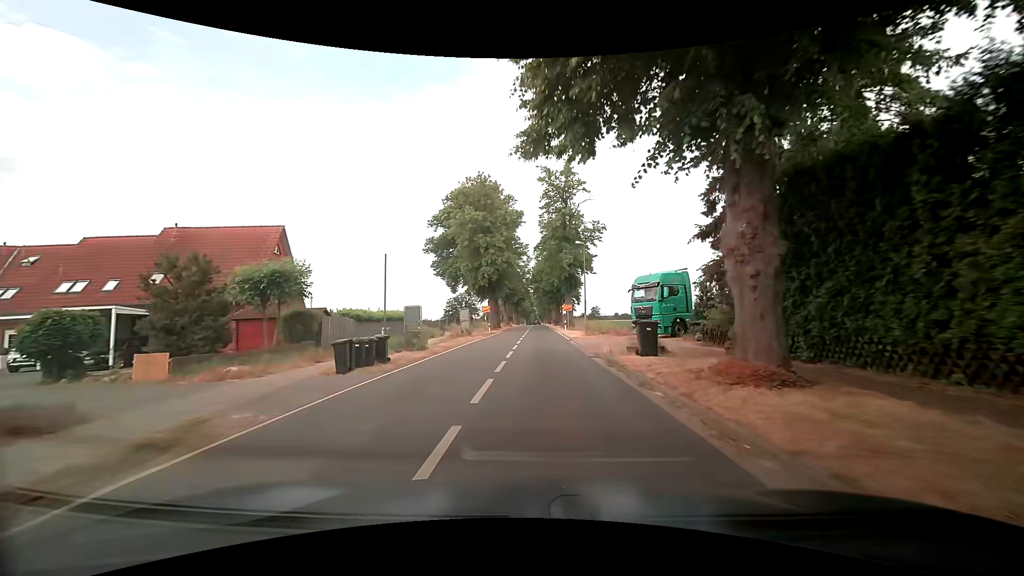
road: tertiary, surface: asphalt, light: Day
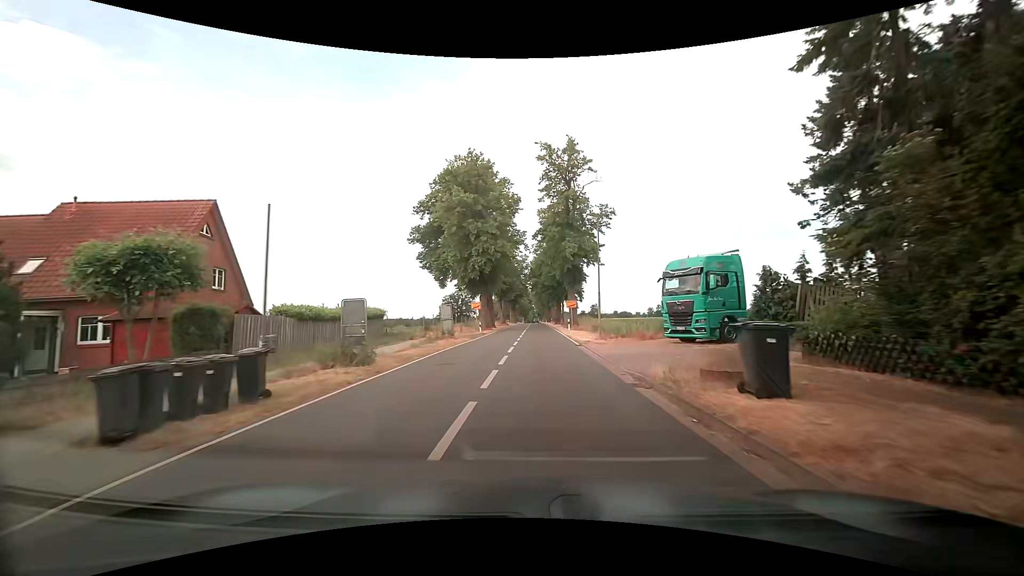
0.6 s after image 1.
(0.0, +7.5) m; 0°
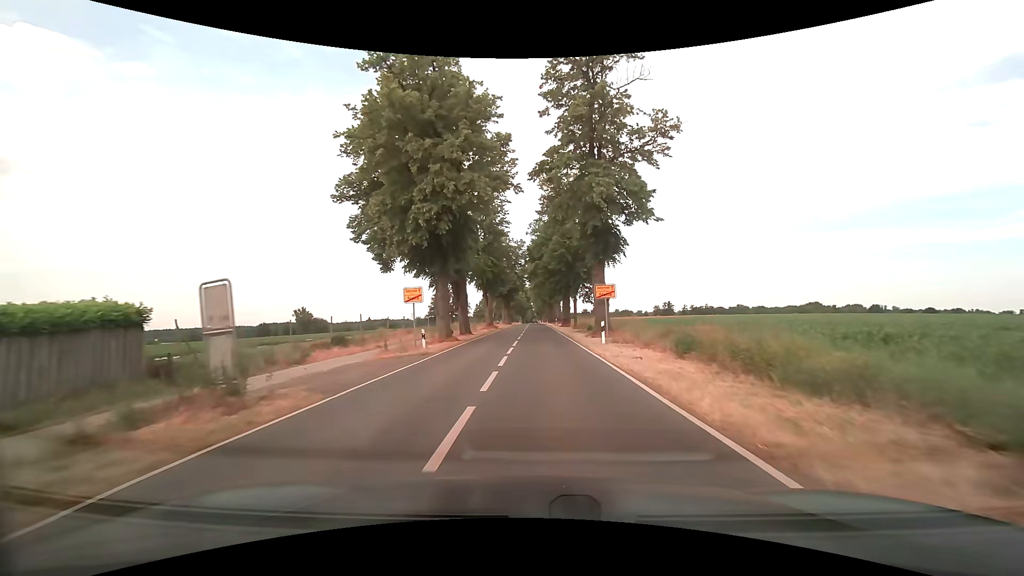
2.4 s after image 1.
(+0.2, +22.8) m; 0°
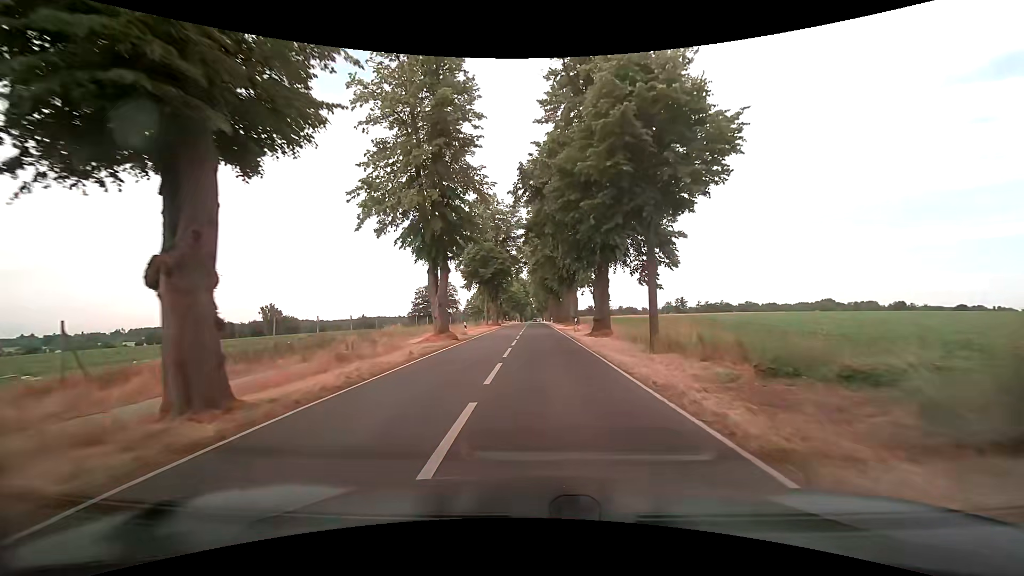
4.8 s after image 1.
(+0.4, +30.9) m; +1°
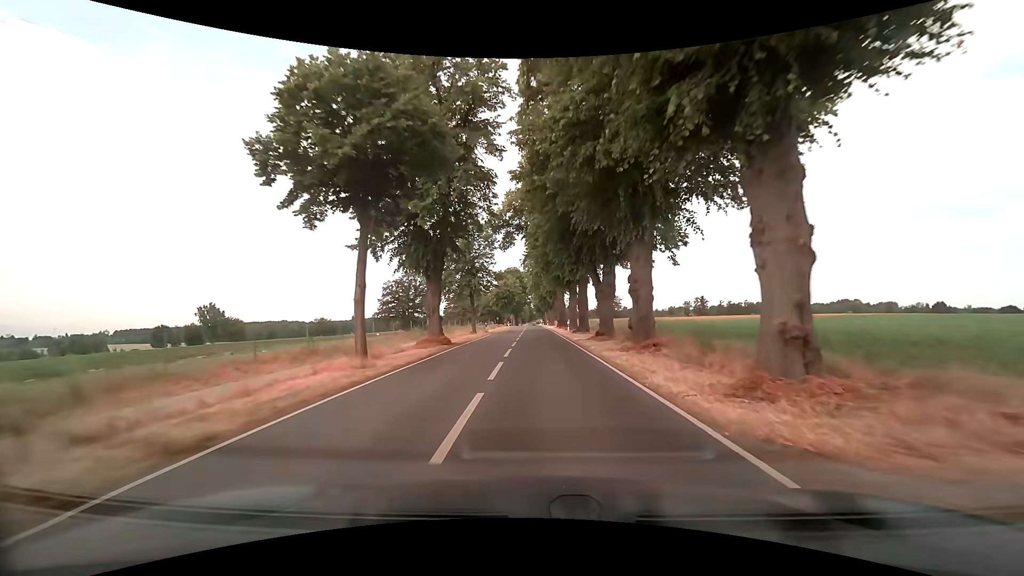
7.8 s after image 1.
(-0.4, +41.0) m; 0°
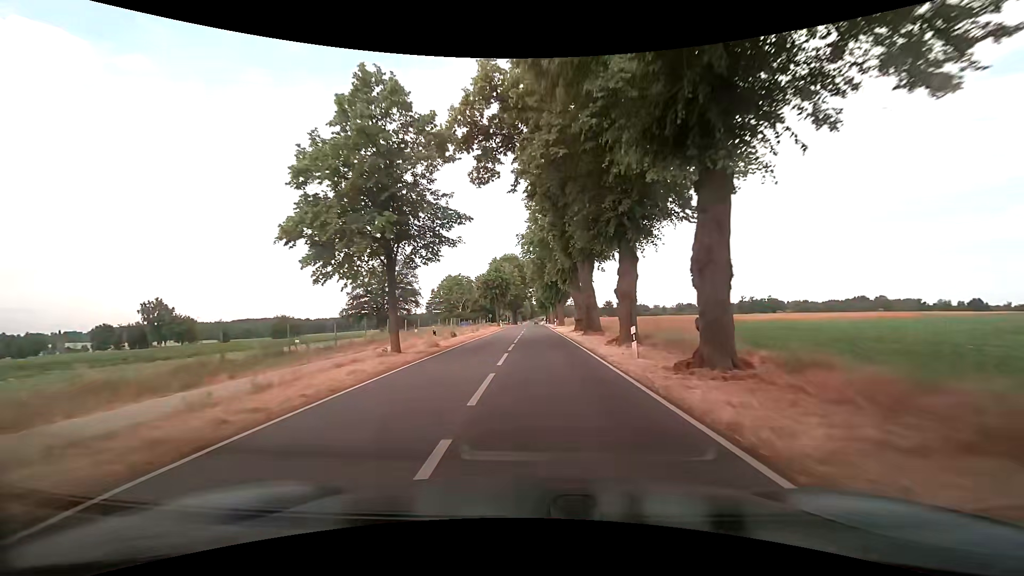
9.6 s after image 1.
(-0.1, +27.5) m; 0°
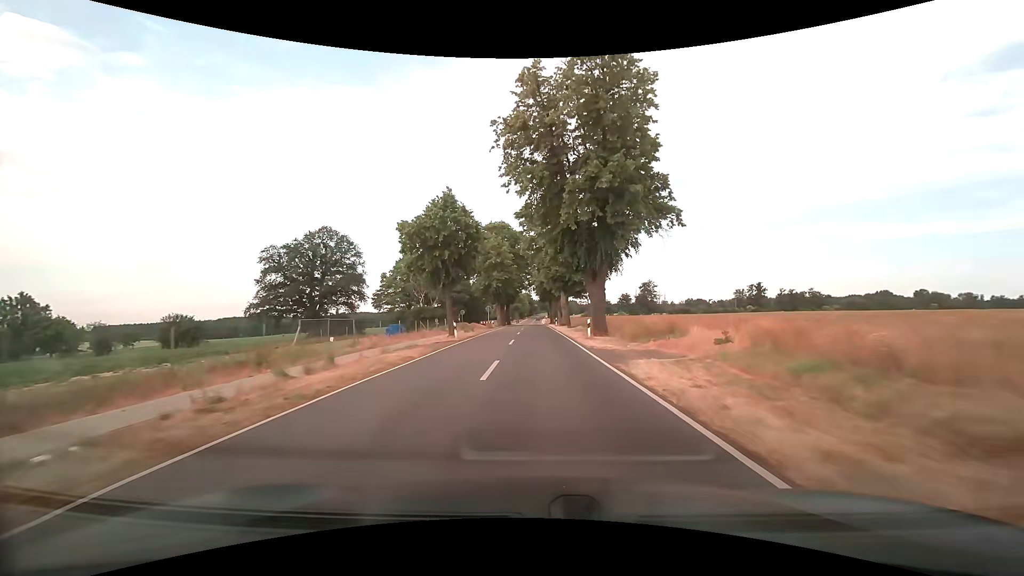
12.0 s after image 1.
(+0.1, +41.8) m; 0°
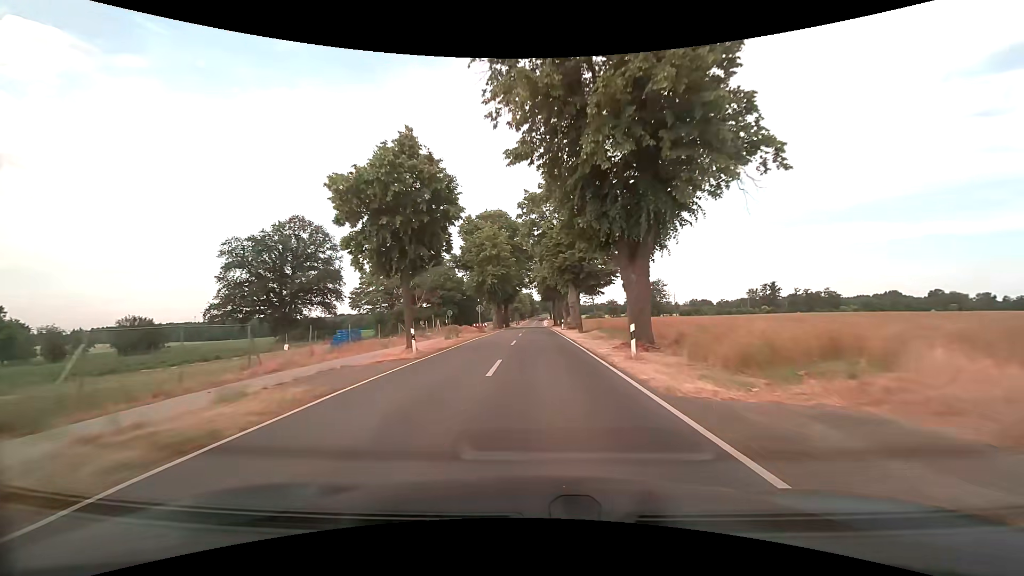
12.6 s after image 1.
(0.0, +11.1) m; 0°
(0, +10) (0, +20) (0, +30) (0, +40) (0, +50) (0, +60) (0, +70) (0, +80) (0, +90) (0, +100) m
